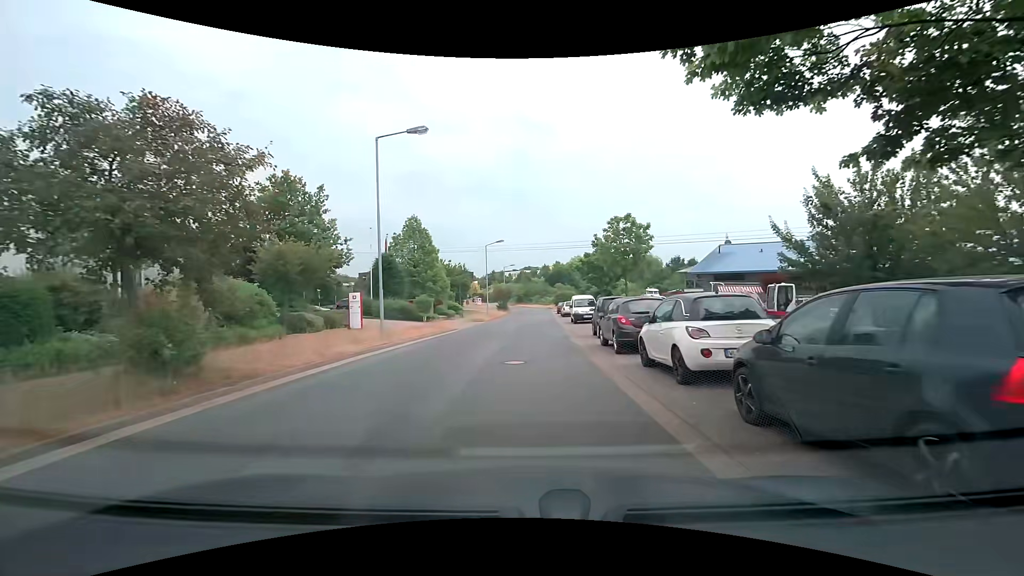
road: residential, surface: asphalt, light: Day
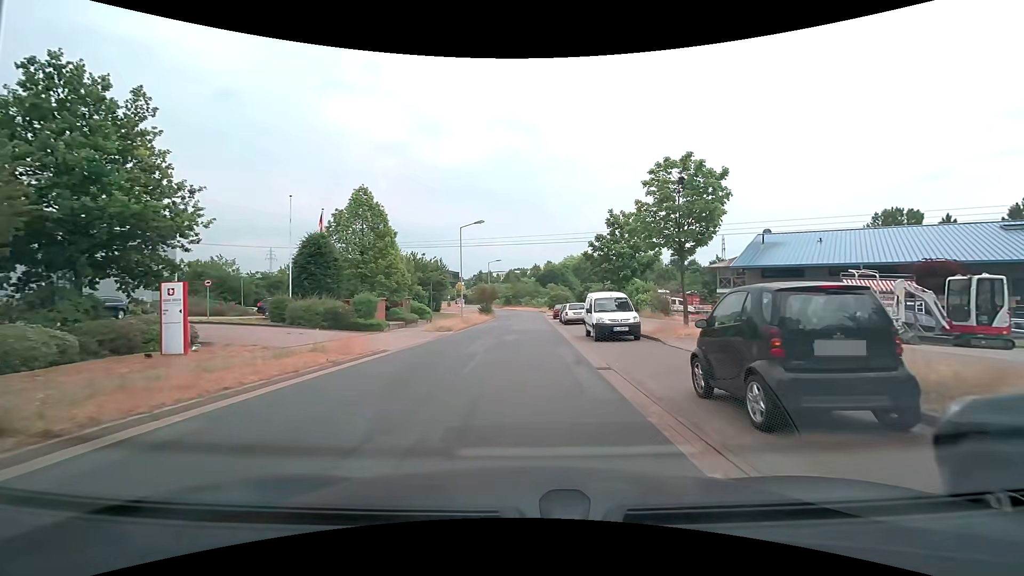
(-0.1, +13.7) m; 0°
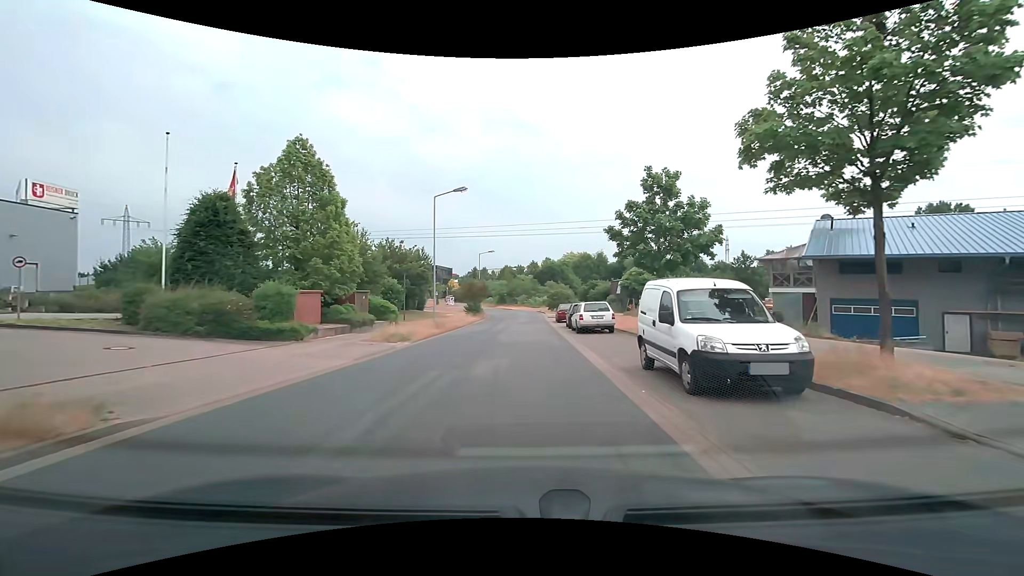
(+0.1, +10.7) m; +1°
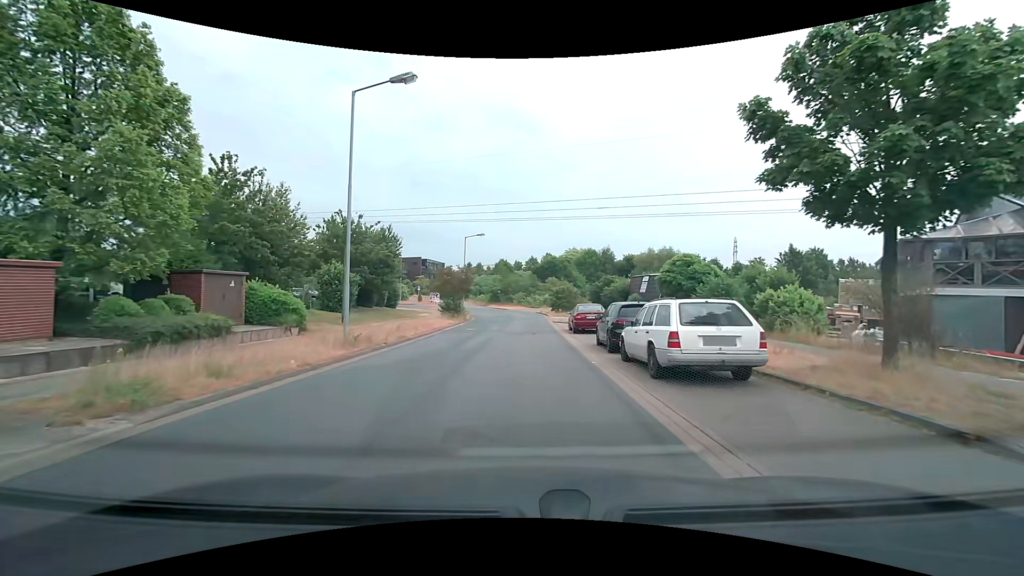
(0.0, +14.2) m; 0°
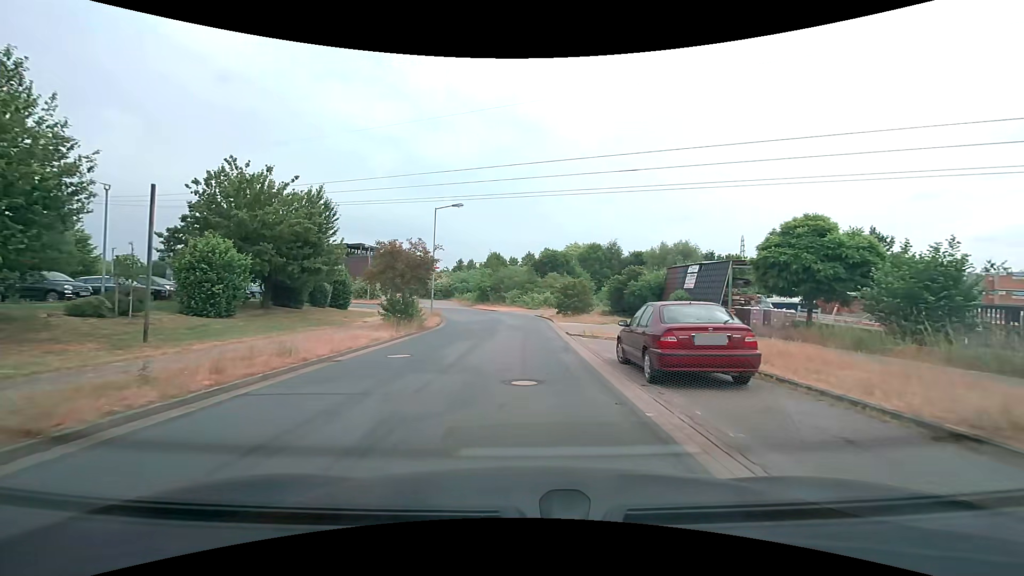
(+0.1, +15.1) m; 0°
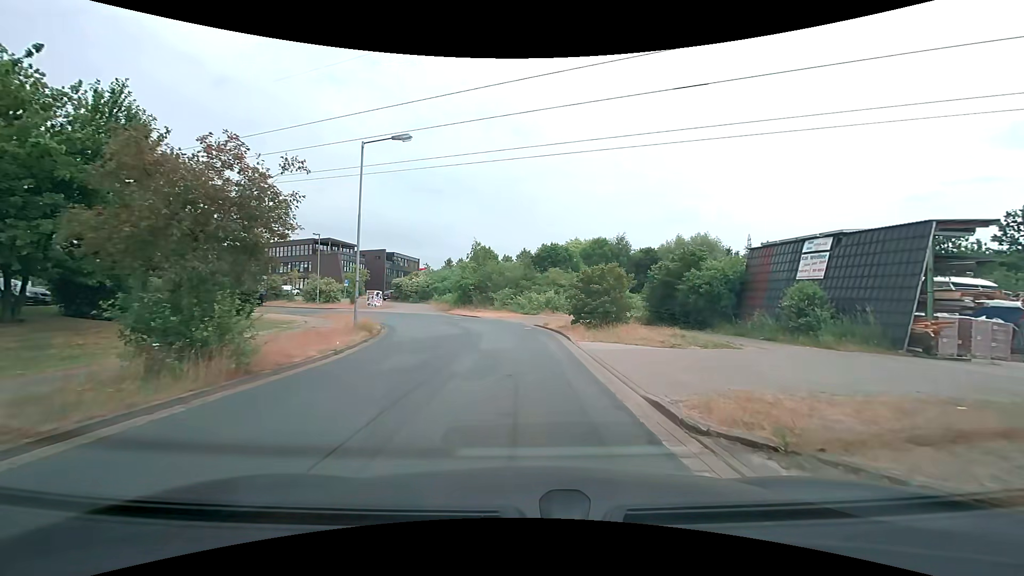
(+0.1, +15.0) m; +1°
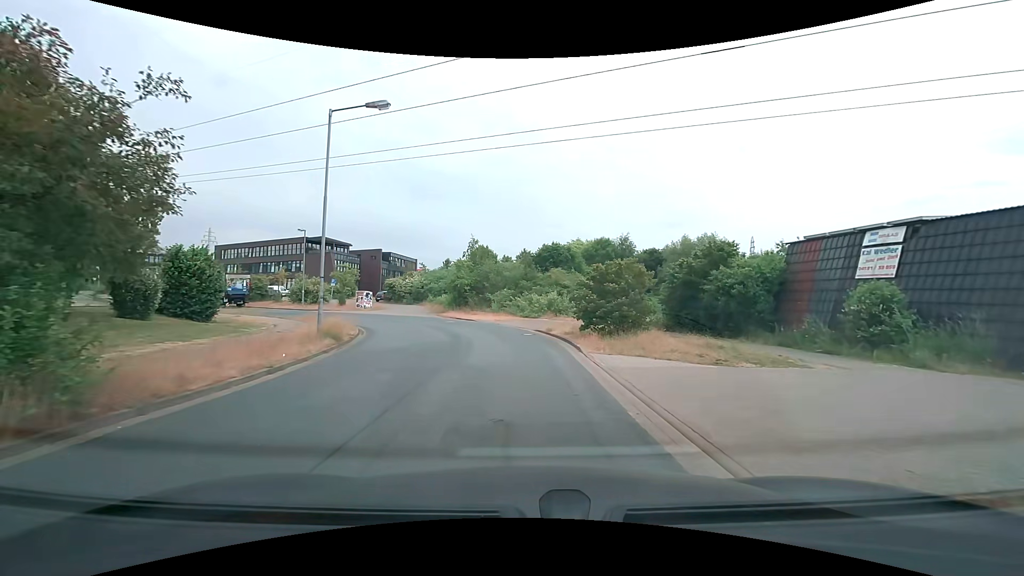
(0.0, +3.5) m; 0°
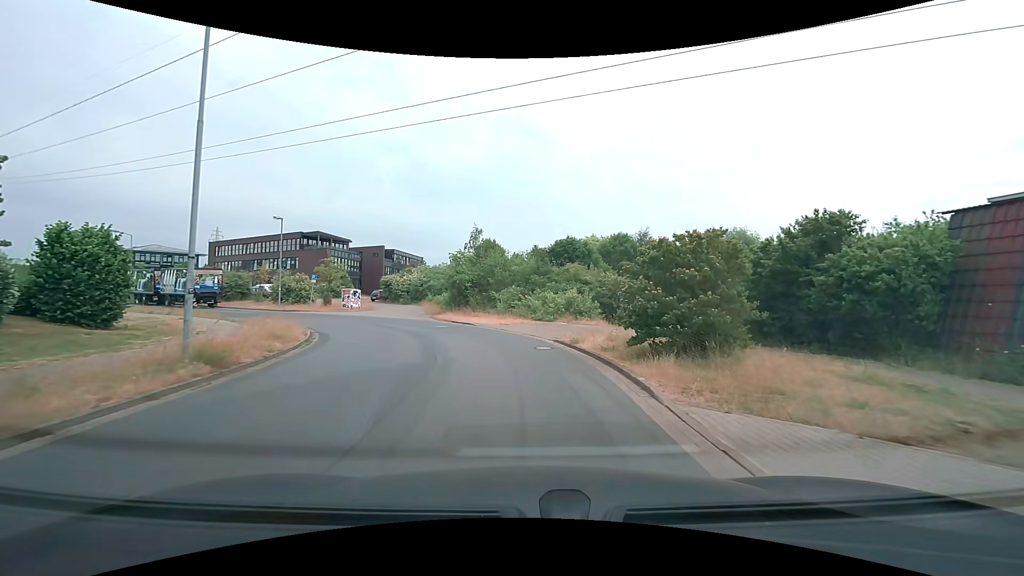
(0.0, +7.2) m; -1°
(0, +10) (-2, +20) (-6, +29) (-14, +35) (-23, +39) (-32, +44) (-40, +49) (-48, +55) (-56, +62) (-63, +68) m
